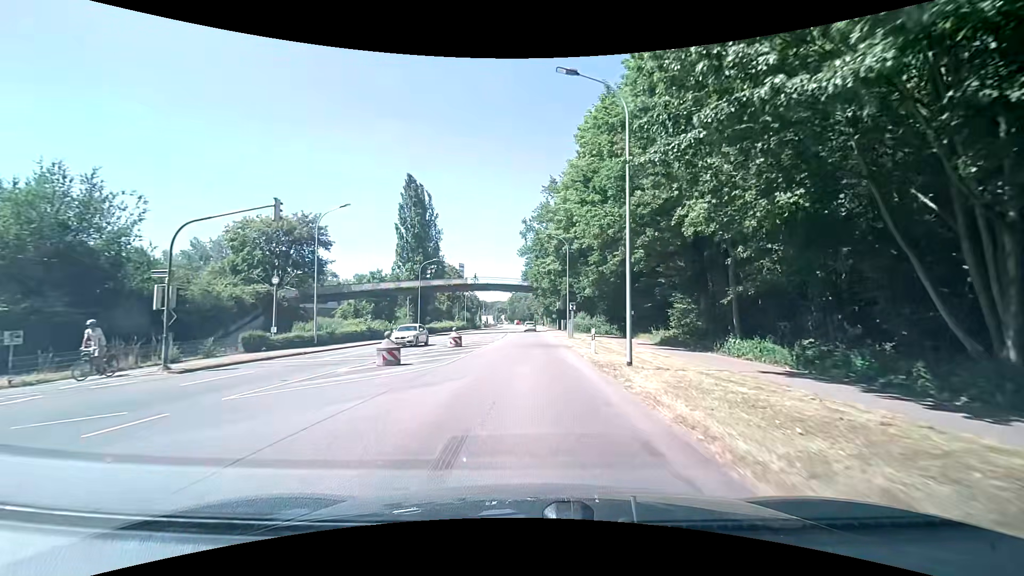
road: secondary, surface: asphalt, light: Day
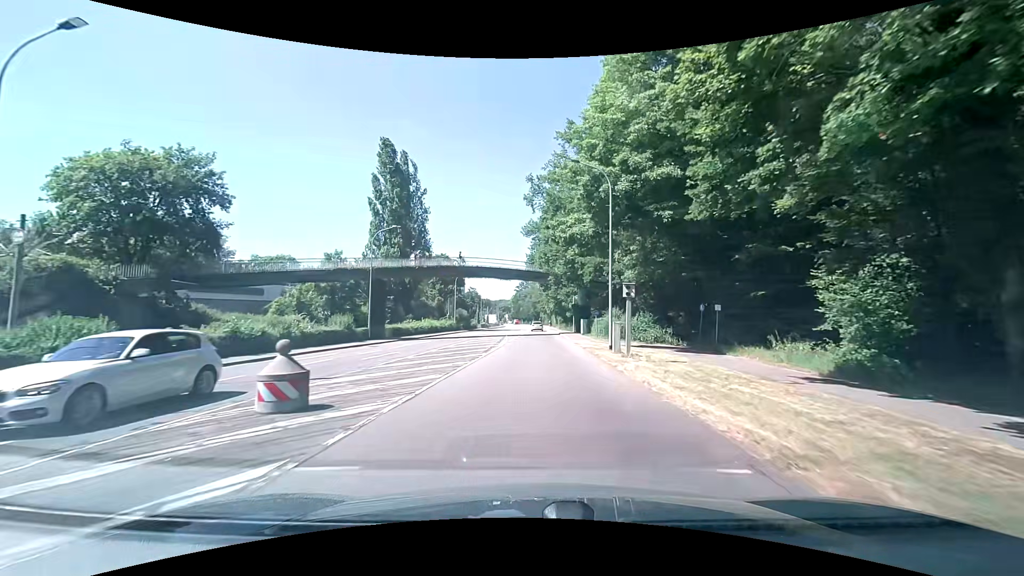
(-0.1, +20.9) m; 0°
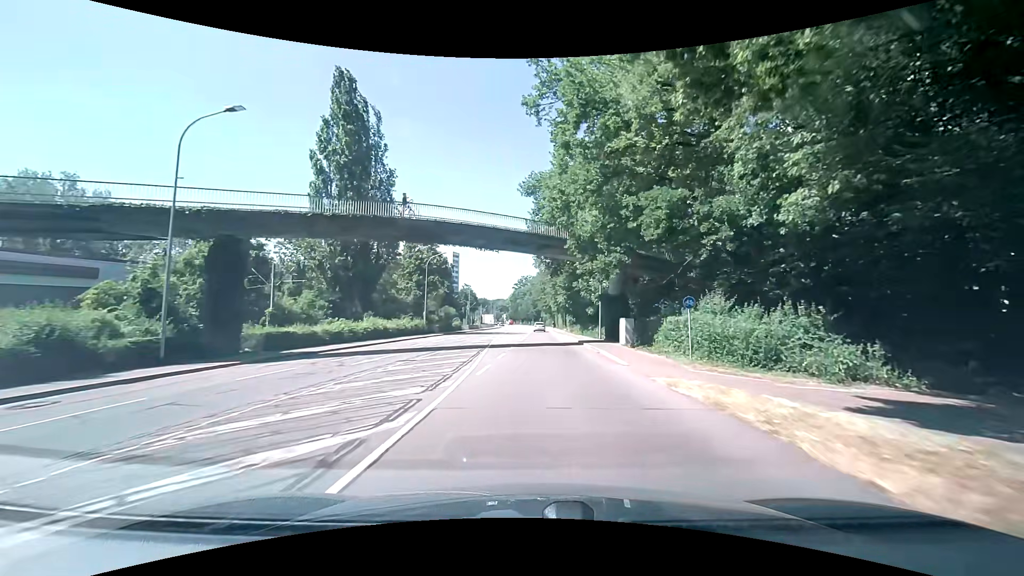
(-0.2, +22.9) m; 0°
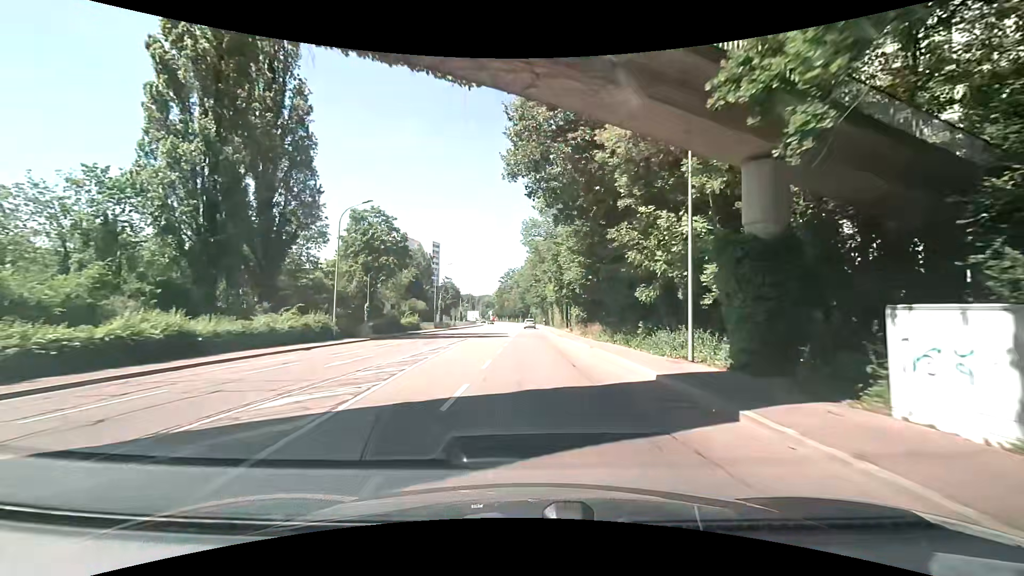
(+0.3, +23.6) m; 0°
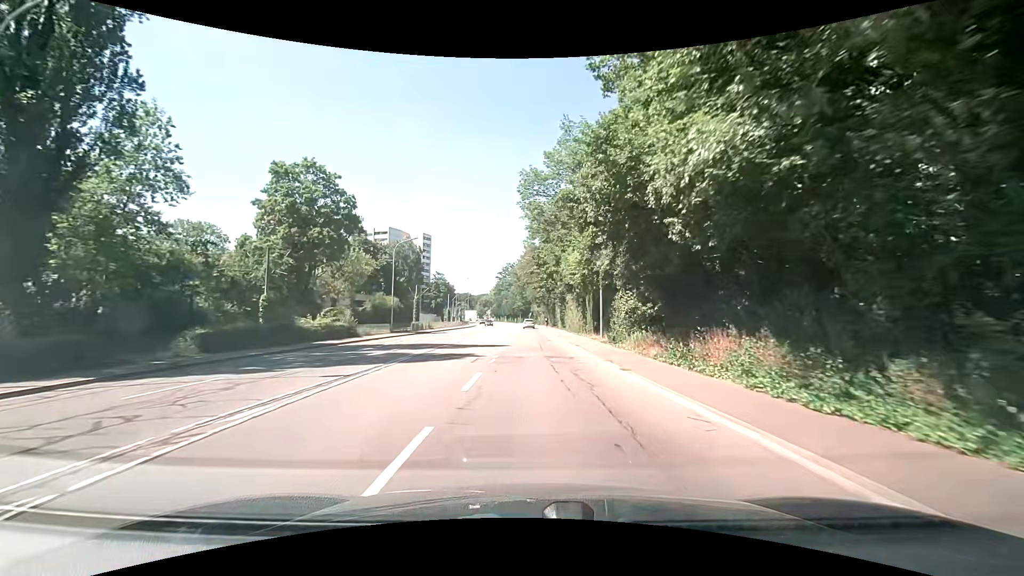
(+0.4, +22.2) m; +1°
